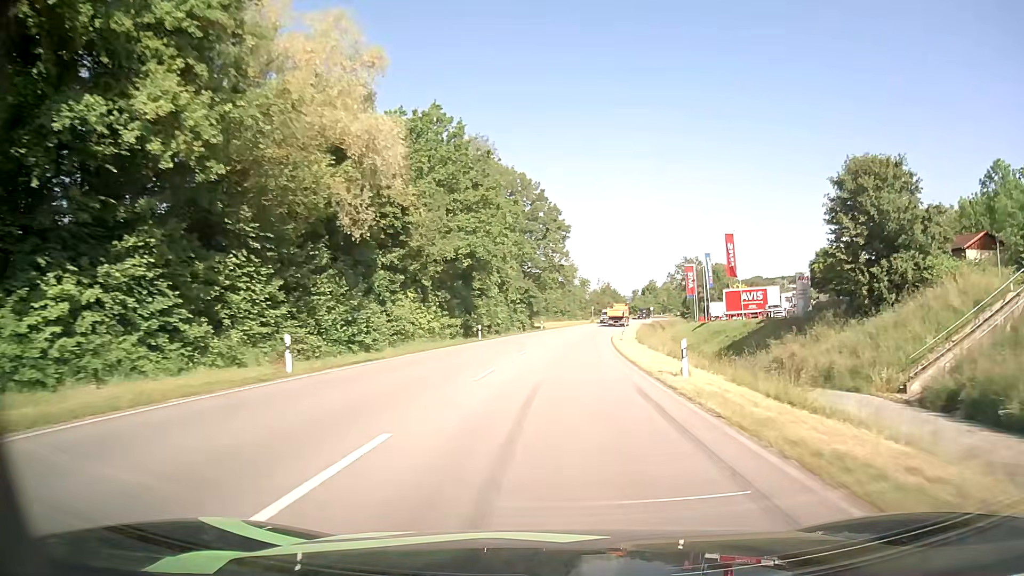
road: primary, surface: asphalt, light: Day
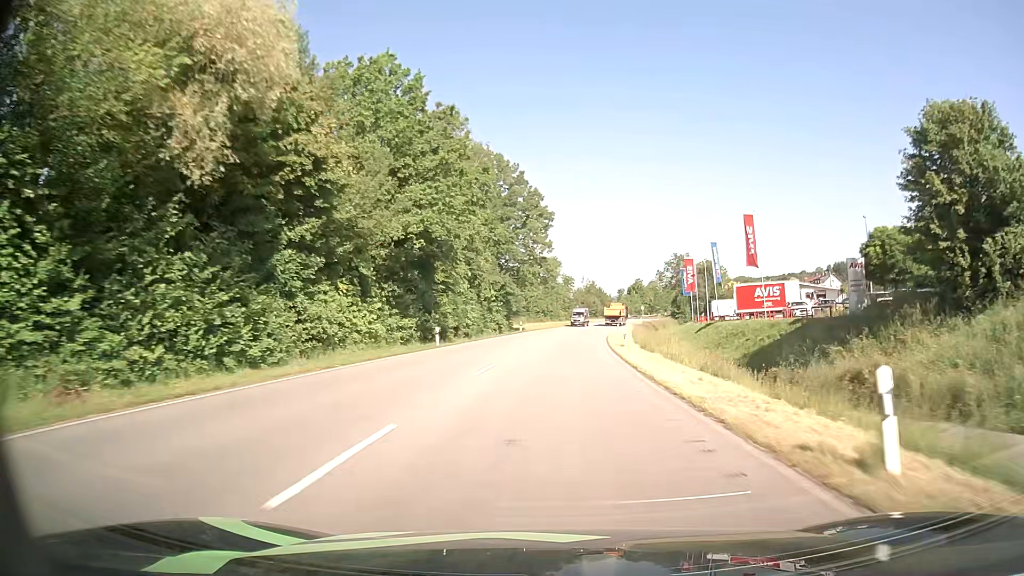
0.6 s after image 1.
(+0.1, +11.1) m; +1°
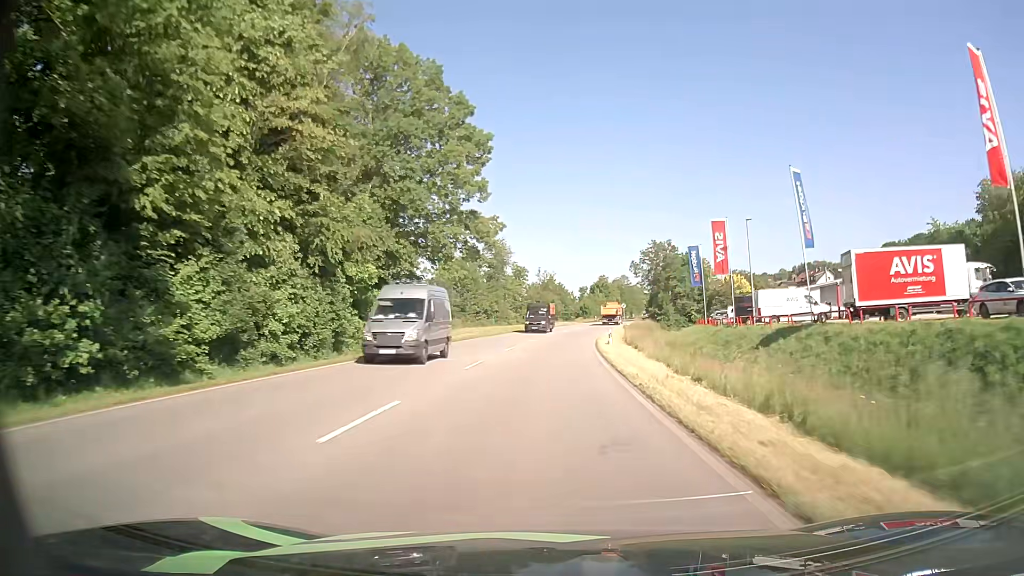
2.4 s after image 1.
(+1.3, +33.1) m; +4°
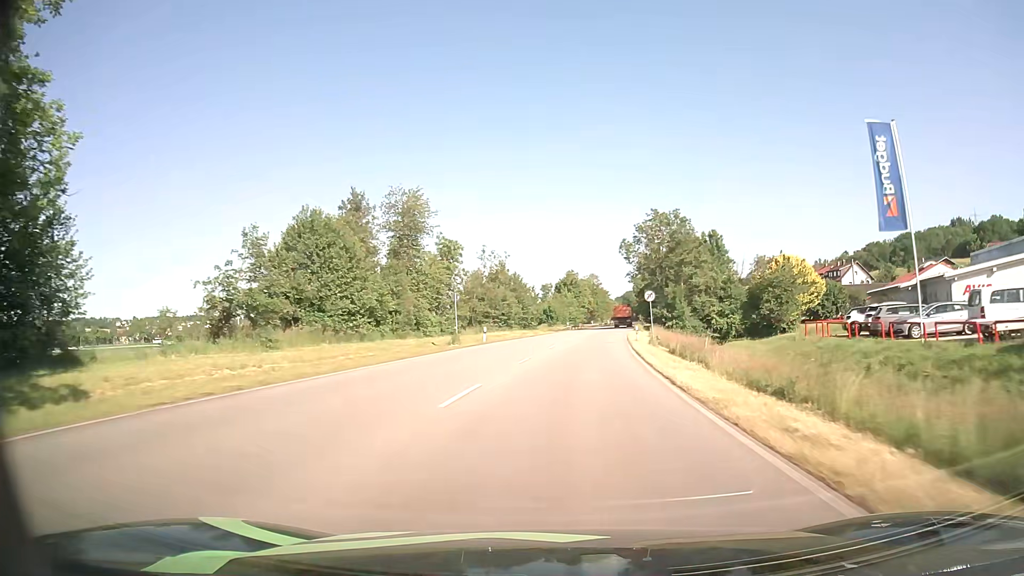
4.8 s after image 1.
(+0.7, +44.4) m; +3°
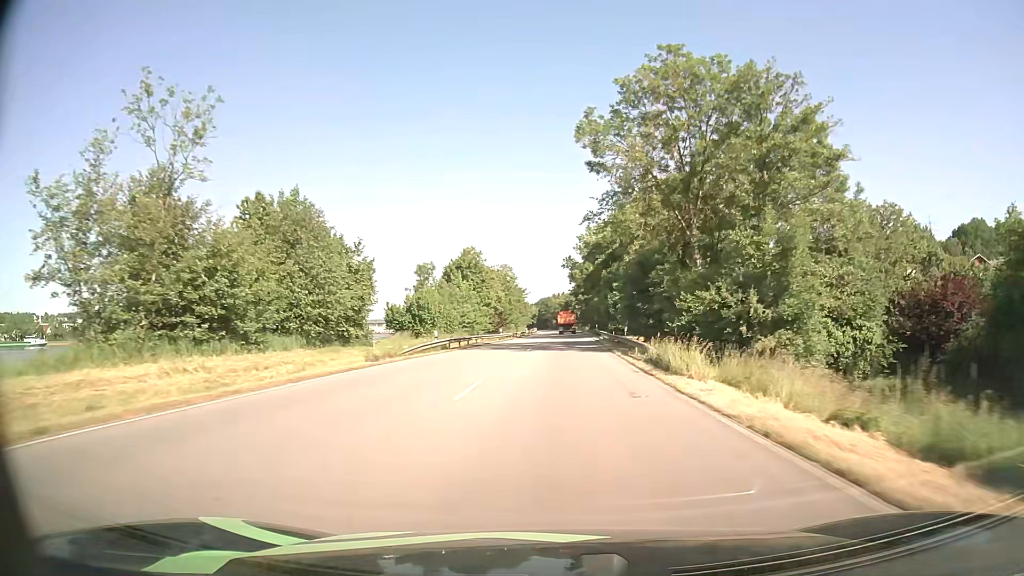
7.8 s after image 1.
(+4.0, +58.0) m; +7°
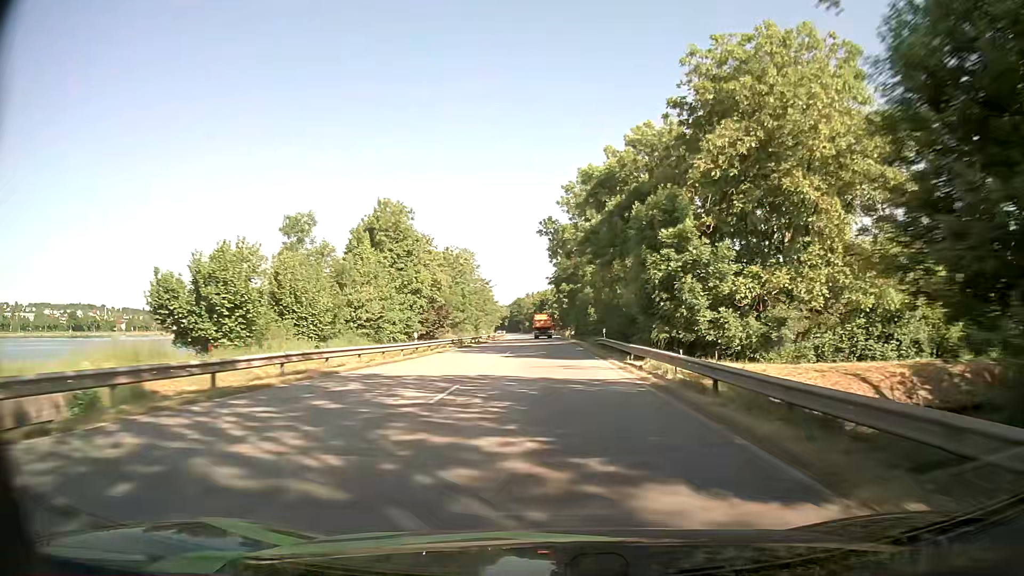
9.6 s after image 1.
(+0.8, +36.4) m; +2°
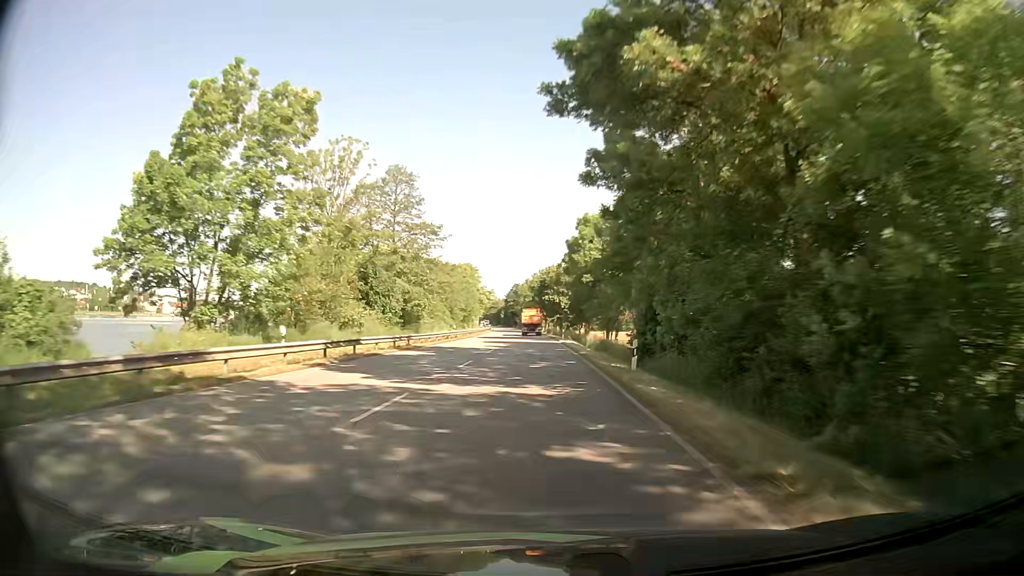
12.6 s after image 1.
(+0.9, +62.7) m; 0°
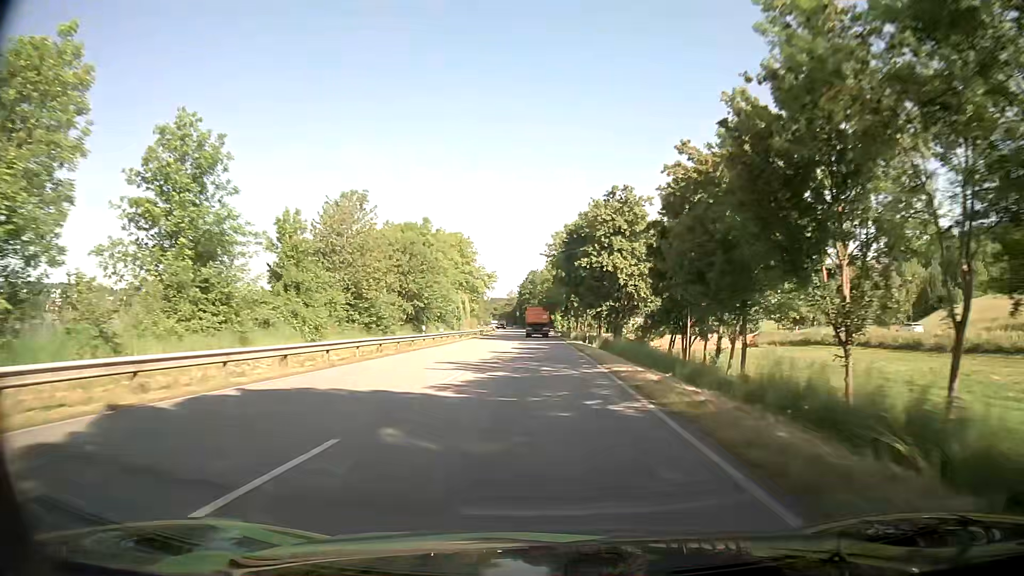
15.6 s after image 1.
(-0.9, +65.1) m; -2°
